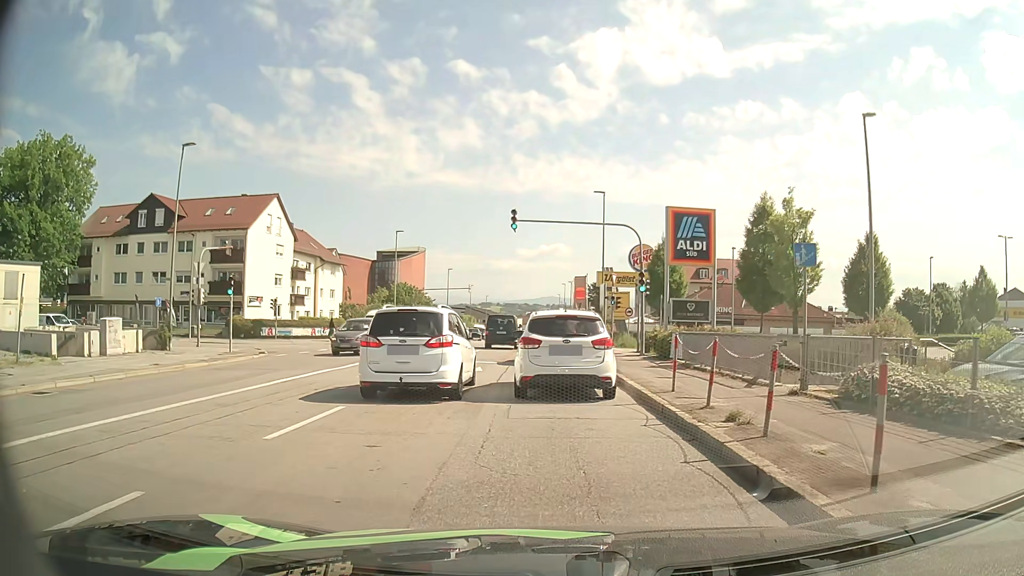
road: tertiary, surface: asphalt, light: Day
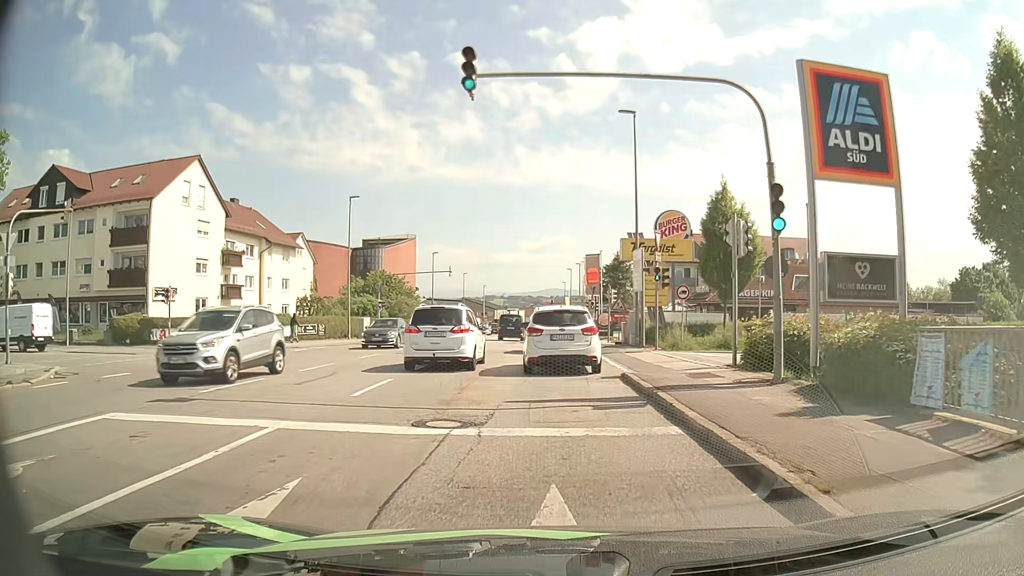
(0.0, +16.3) m; -2°
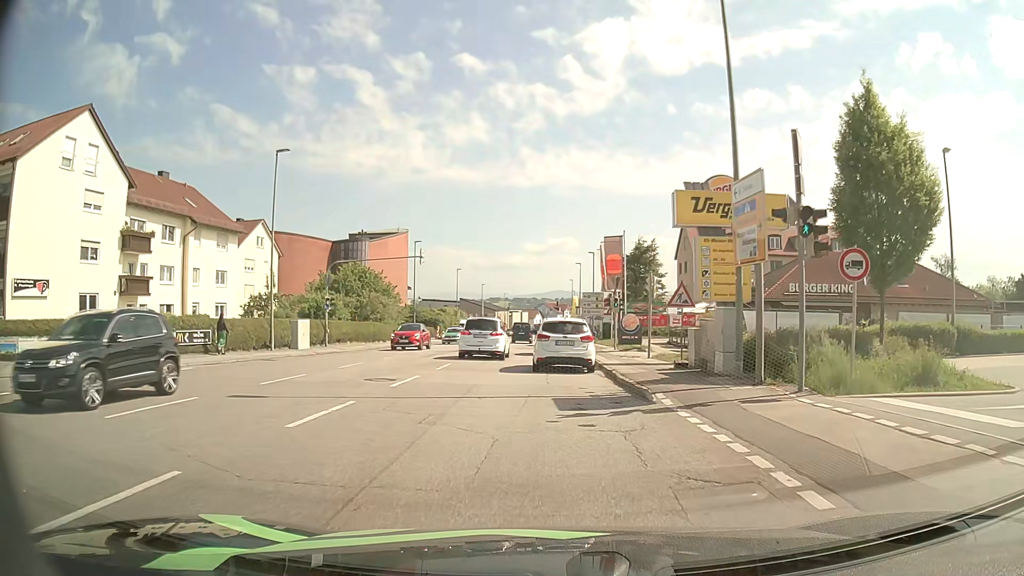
(+0.4, +15.0) m; 0°
